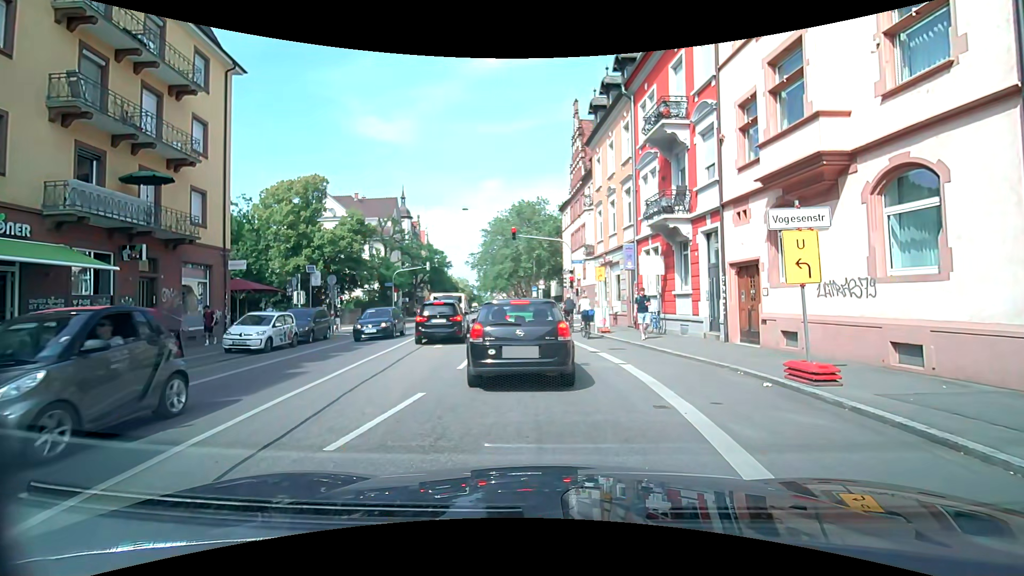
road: secondary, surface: asphalt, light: Day
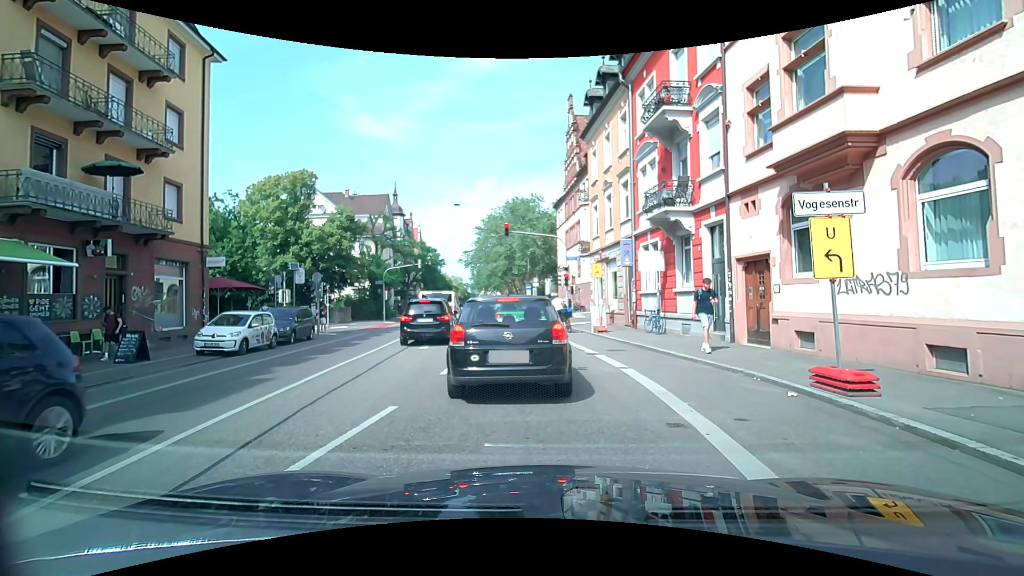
(0.0, +1.1) m; 0°
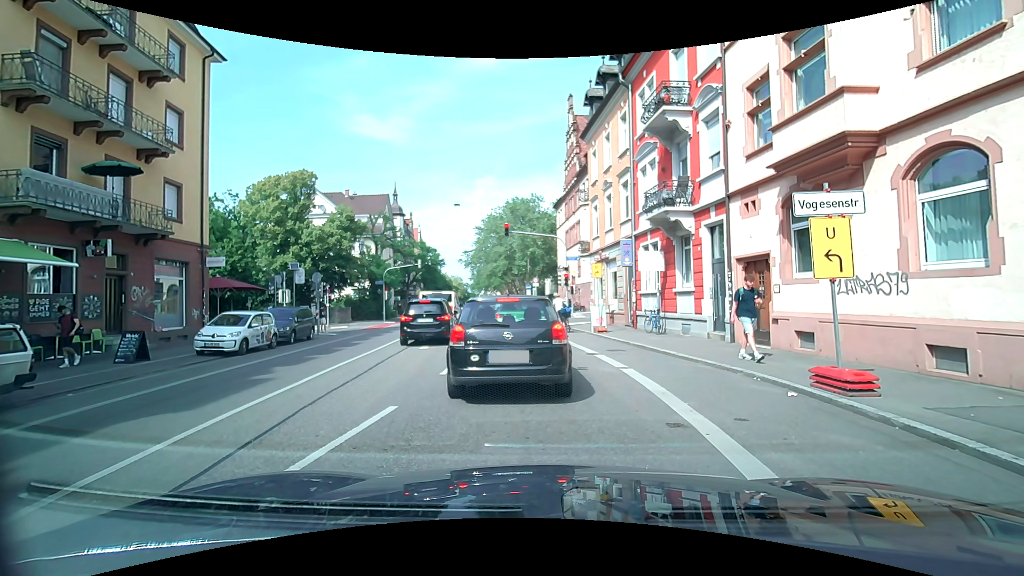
(0.0, 0.0) m; 0°
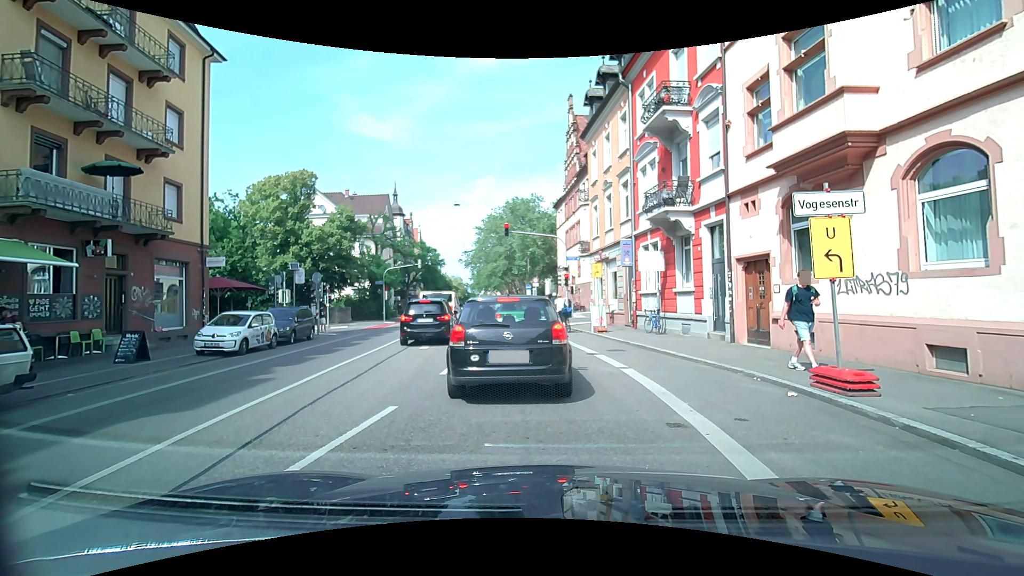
(0.0, 0.0) m; 0°
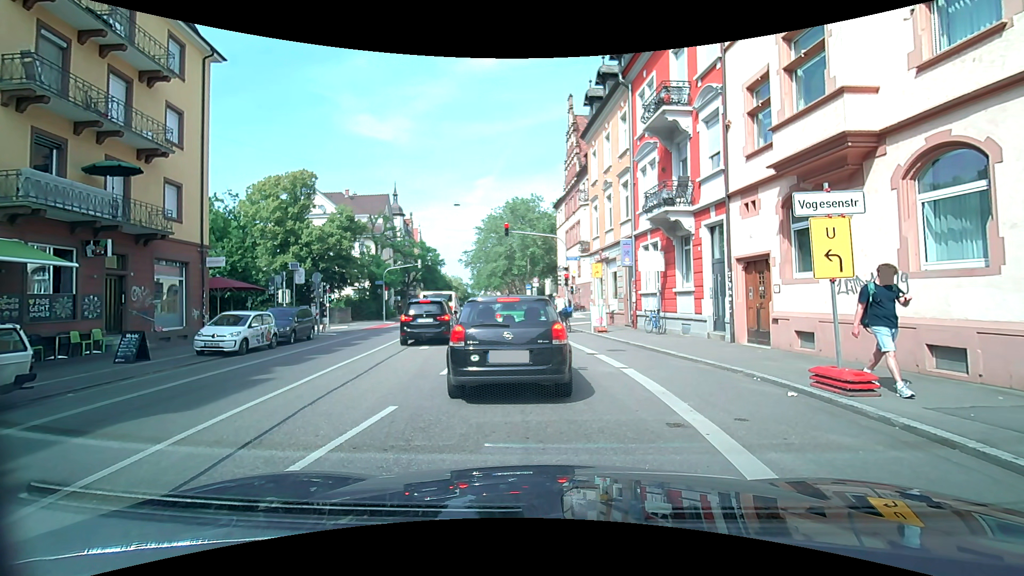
(0.0, 0.0) m; 0°
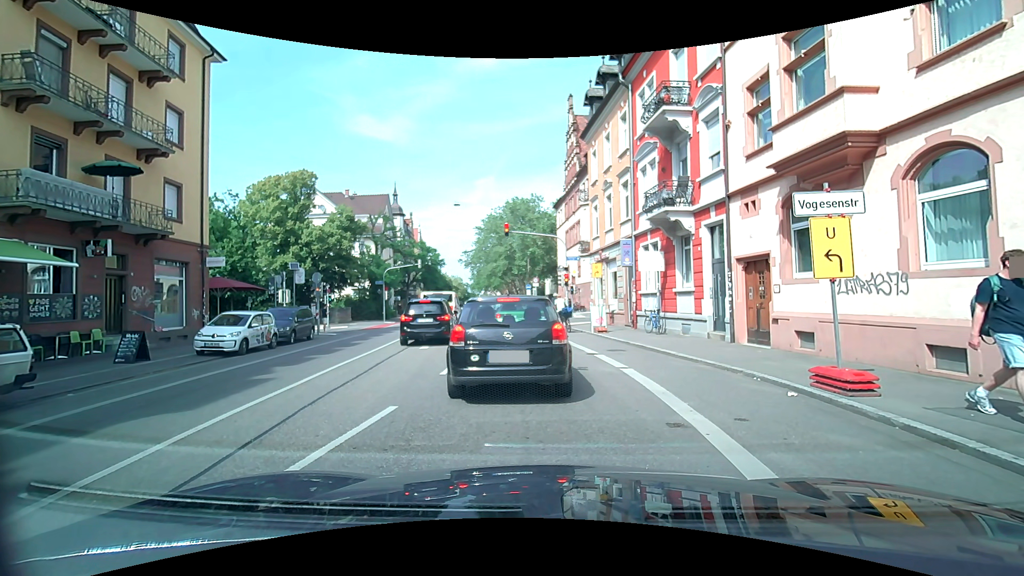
(0.0, 0.0) m; 0°
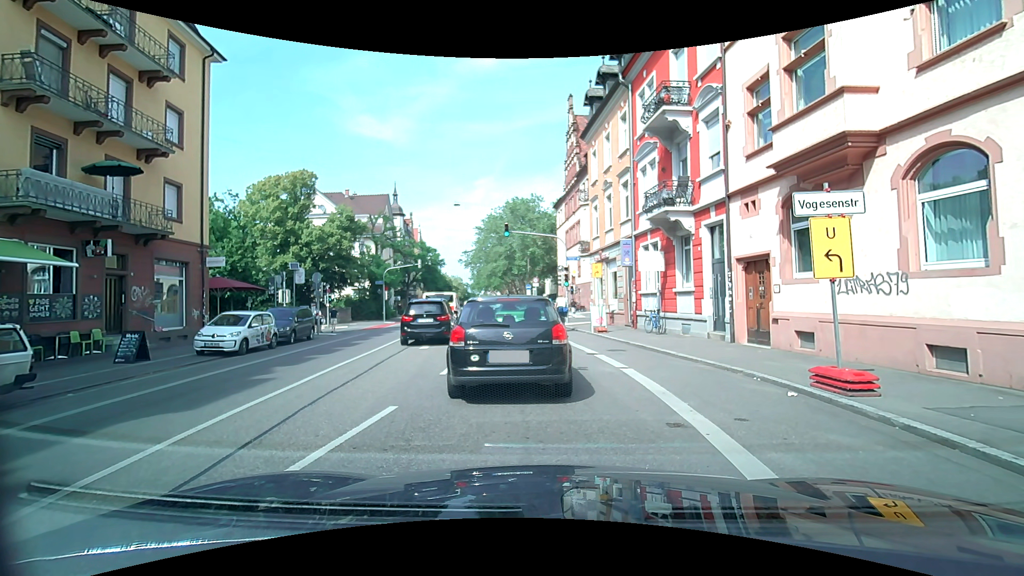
(0.0, 0.0) m; 0°
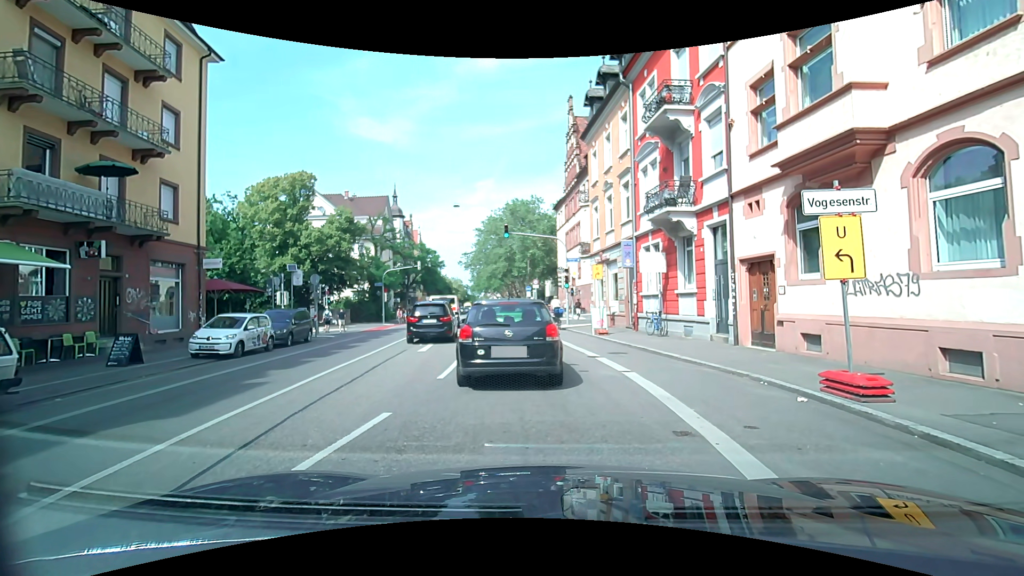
(0.0, +0.3) m; 0°
